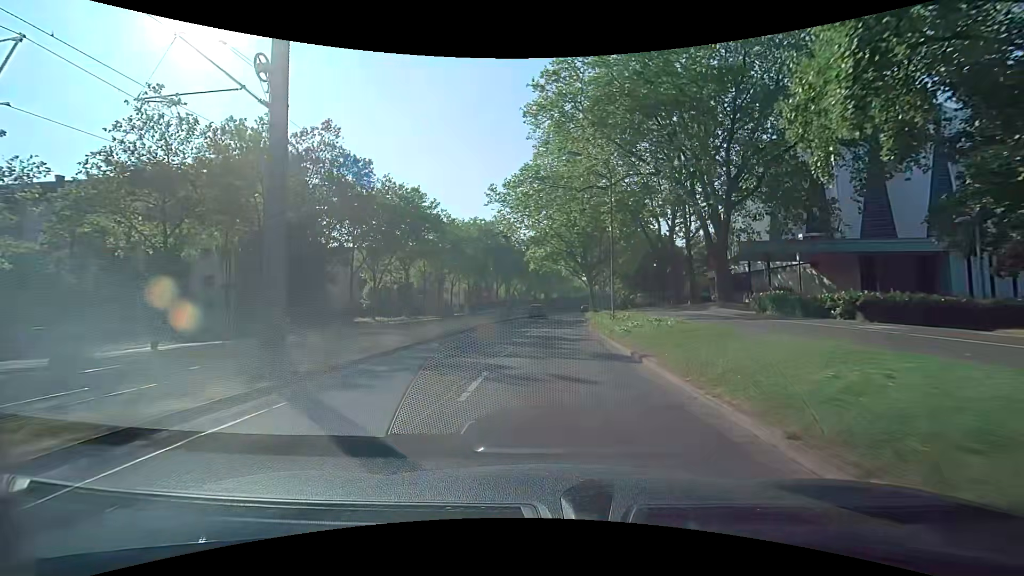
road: tertiary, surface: asphalt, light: Day
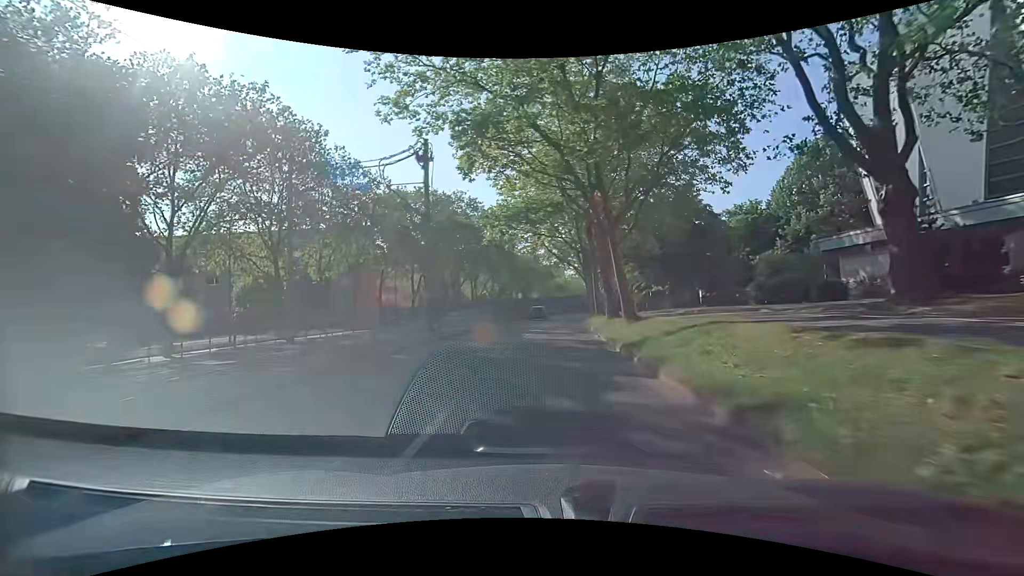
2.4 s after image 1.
(+0.8, +28.0) m; +2°
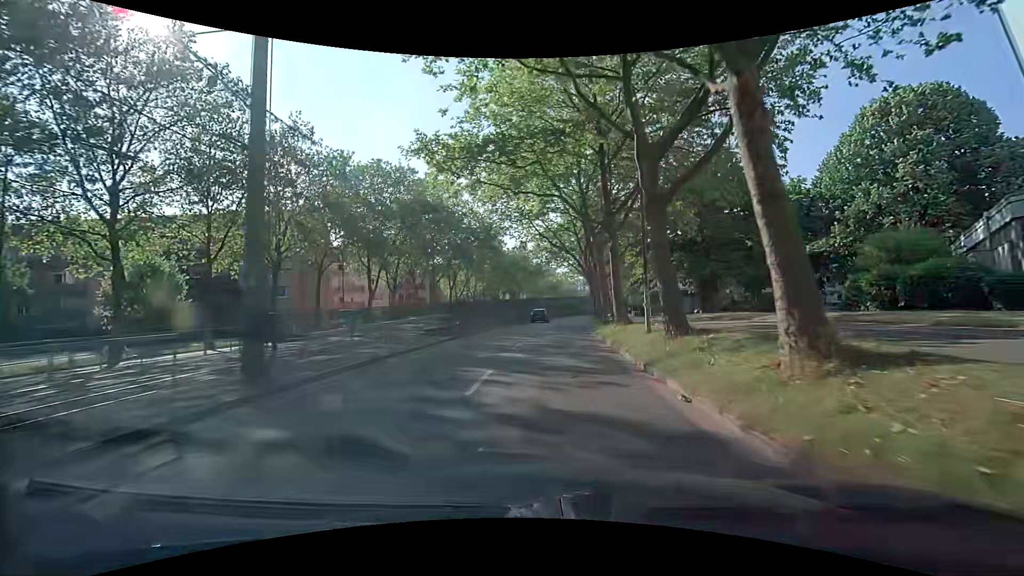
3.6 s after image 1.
(+0.2, +13.6) m; +1°
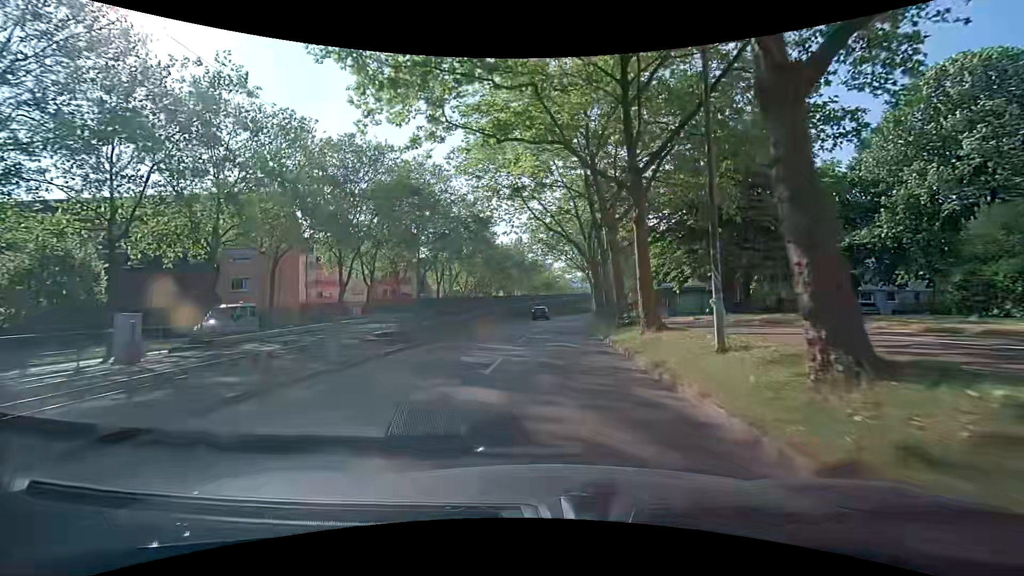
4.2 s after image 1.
(+0.1, +6.7) m; +1°
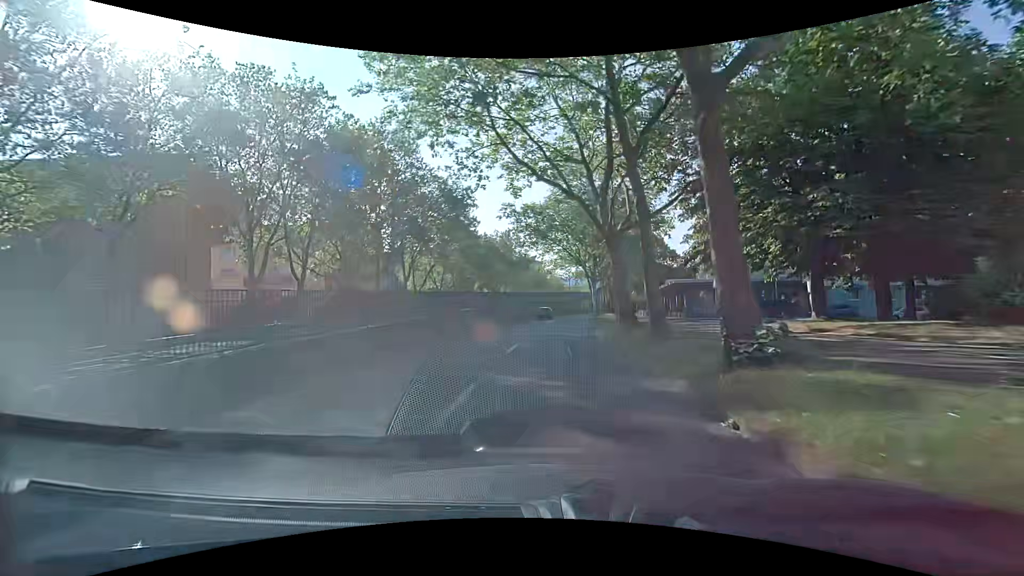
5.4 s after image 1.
(0.0, +13.2) m; +1°
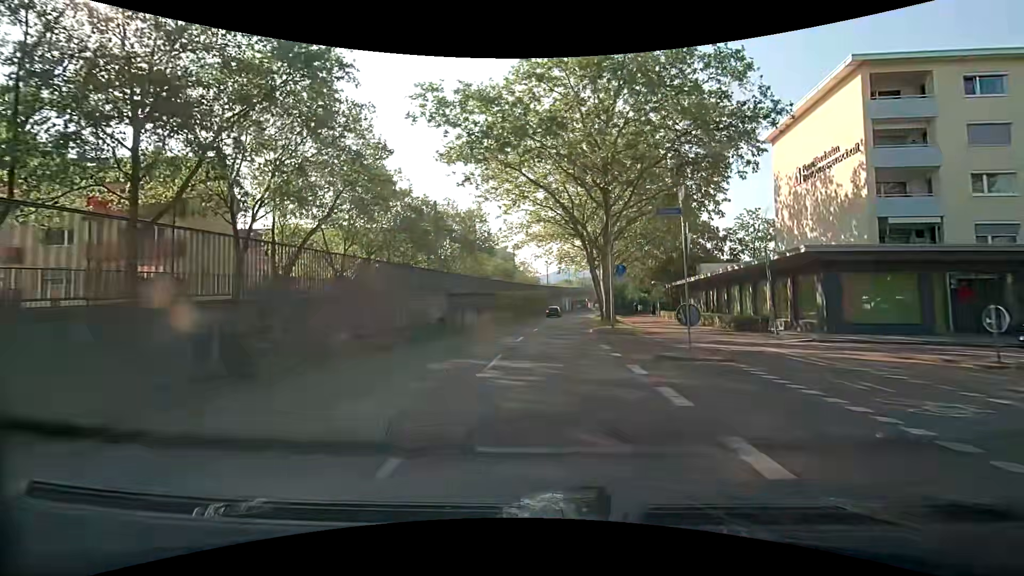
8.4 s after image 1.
(+1.0, +31.0) m; +4°
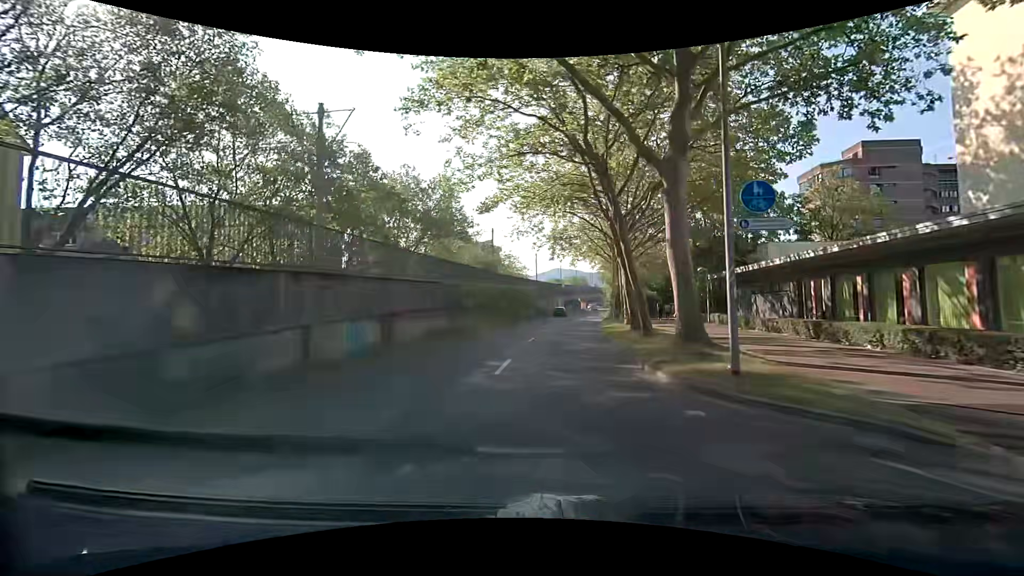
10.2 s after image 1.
(-0.1, +18.1) m; +1°
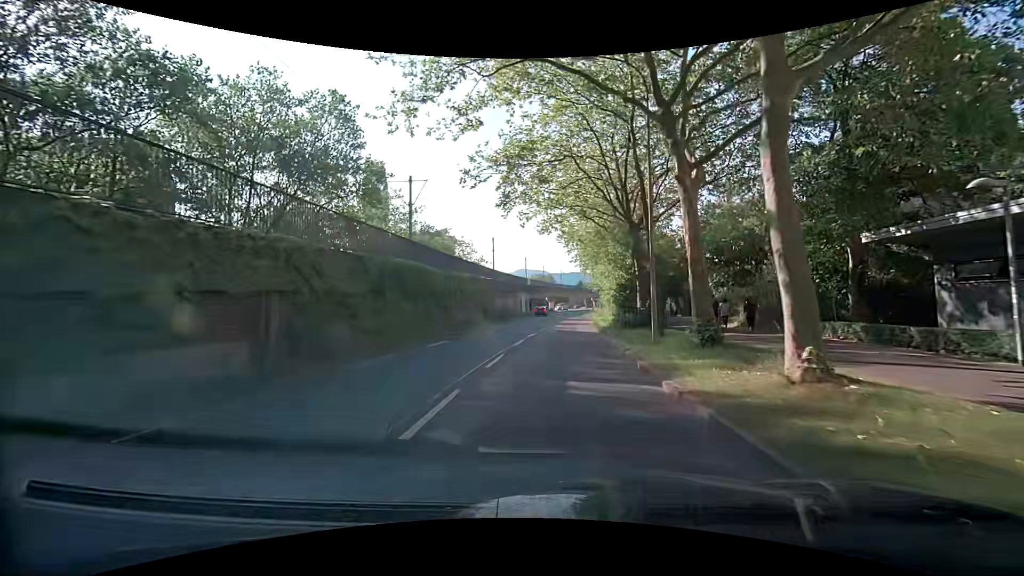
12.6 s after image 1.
(+0.8, +23.5) m; +3°
(0, +10) (+1, +20) (+1, +30) (+2, +40) (+3, +50) (+4, +60) (+5, +70) (+6, +80) (+7, +90) (+8, +100) m
